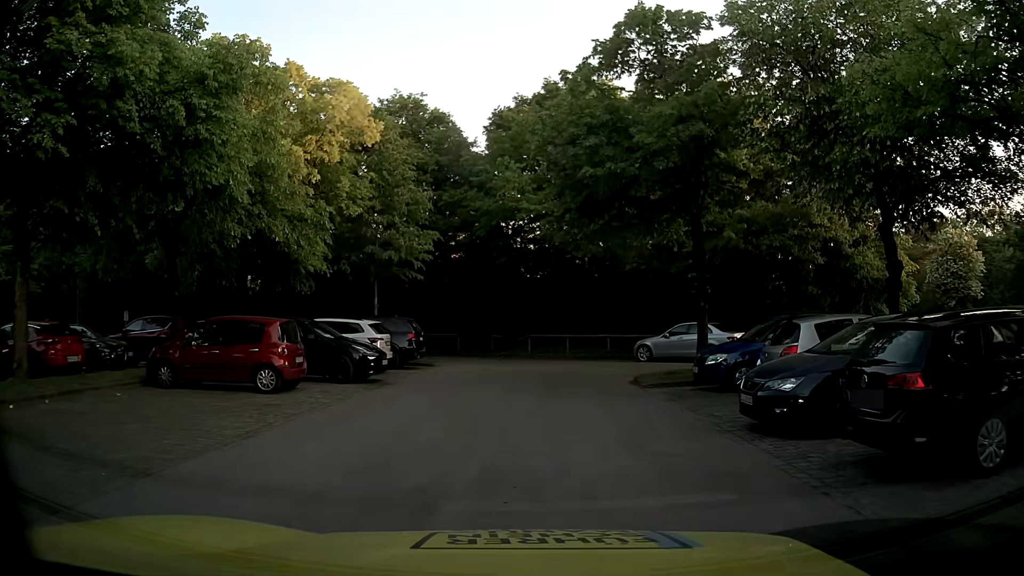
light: Day
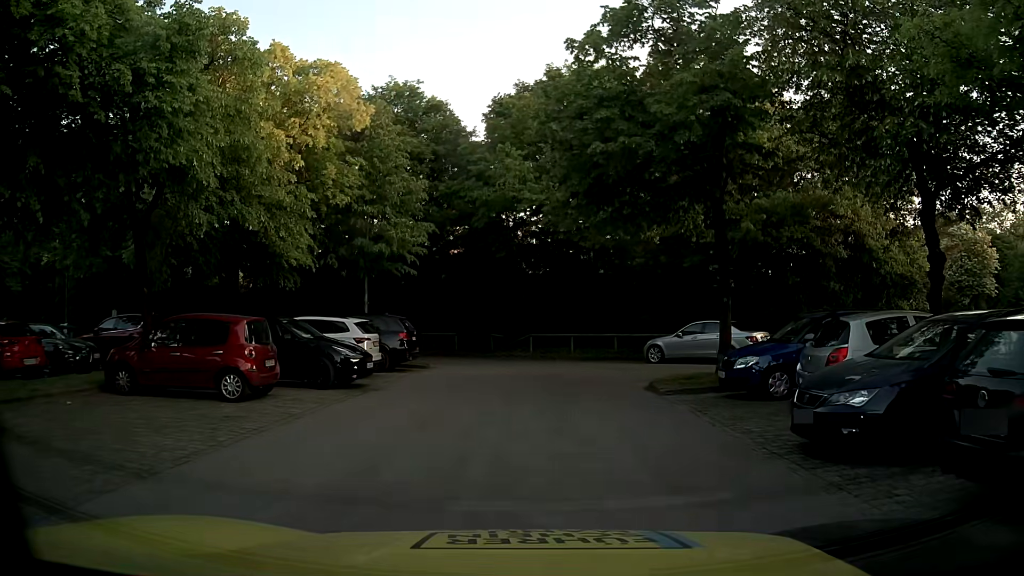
(0.0, +1.8) m; +1°
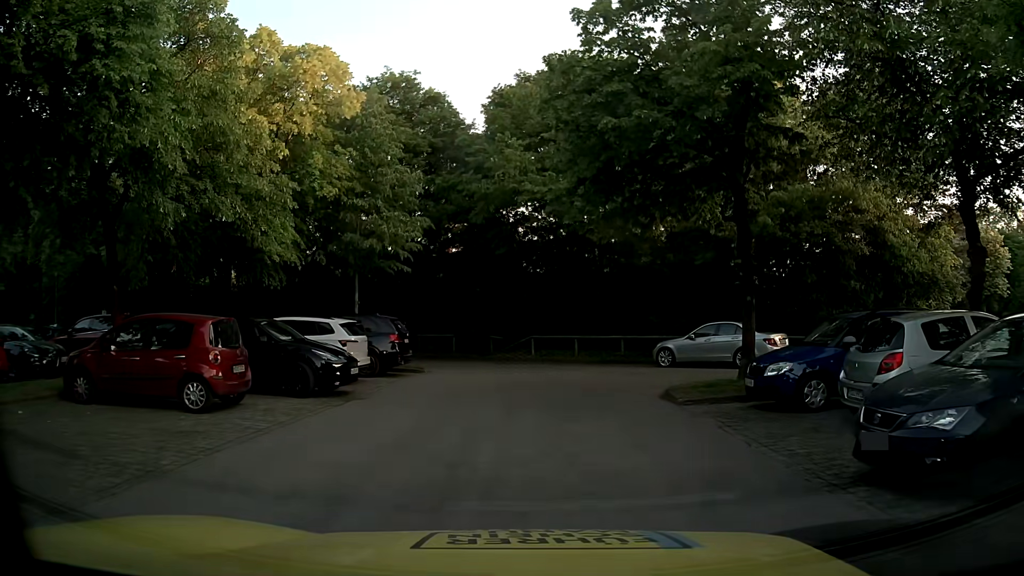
(0.0, +1.5) m; 0°
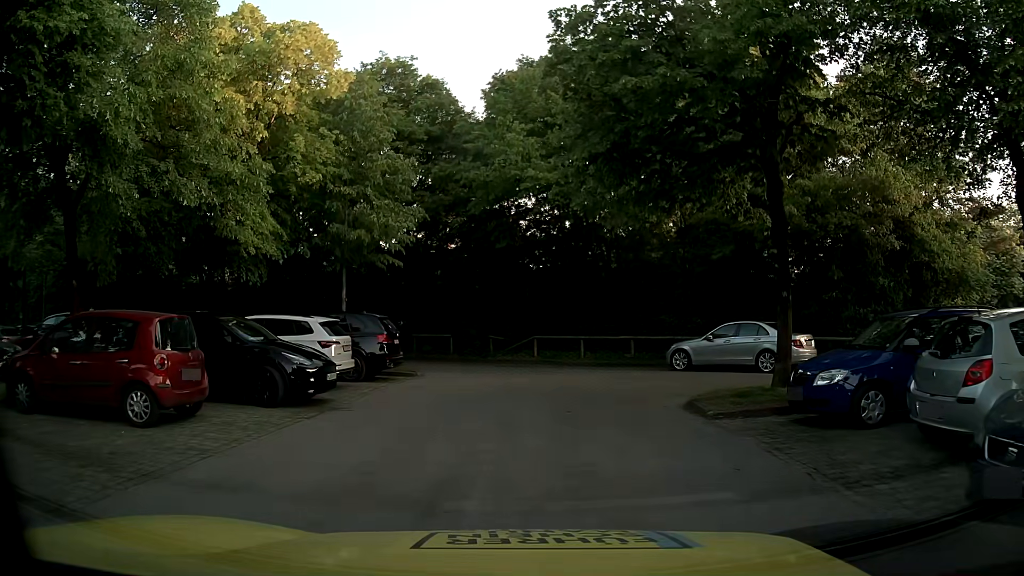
(0.0, +1.8) m; 0°
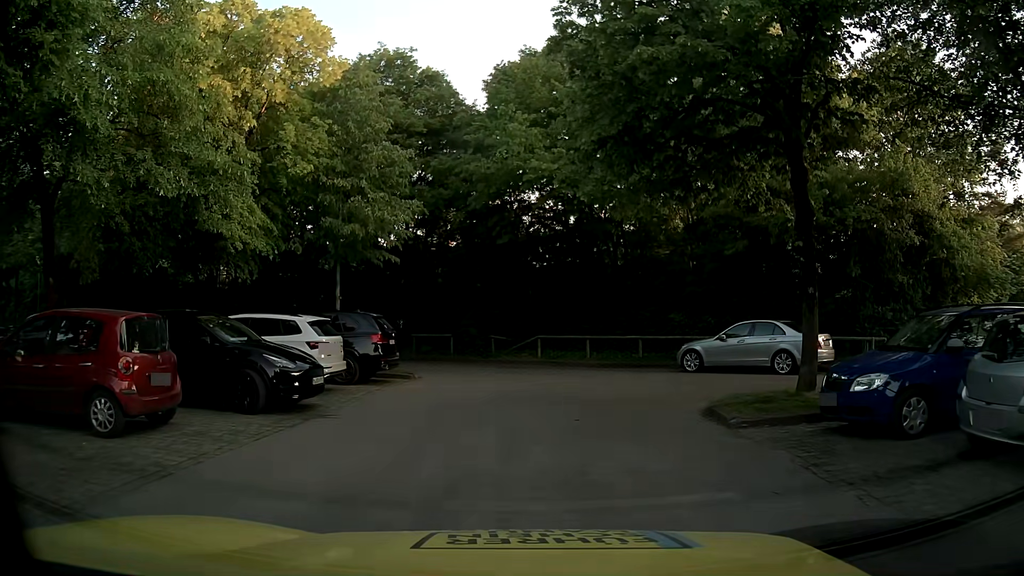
(0.0, +1.0) m; 0°
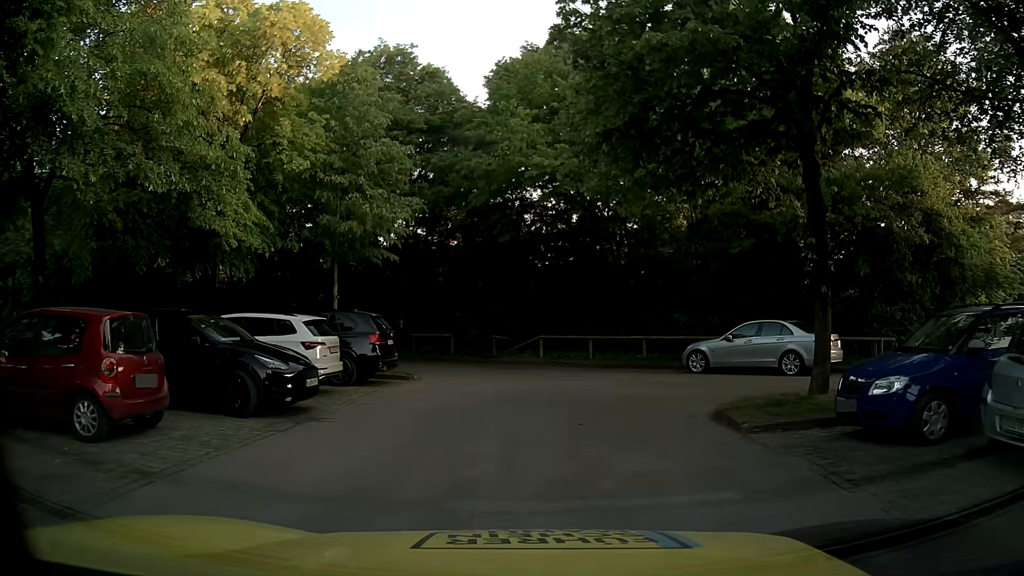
(0.0, +0.4) m; 0°
